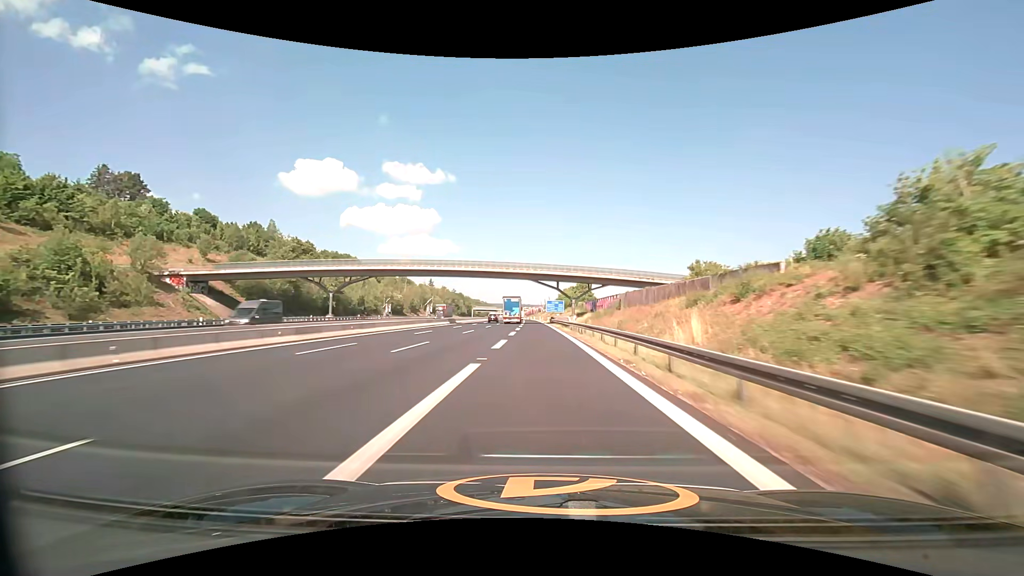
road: motorway_link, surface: asphalt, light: Day
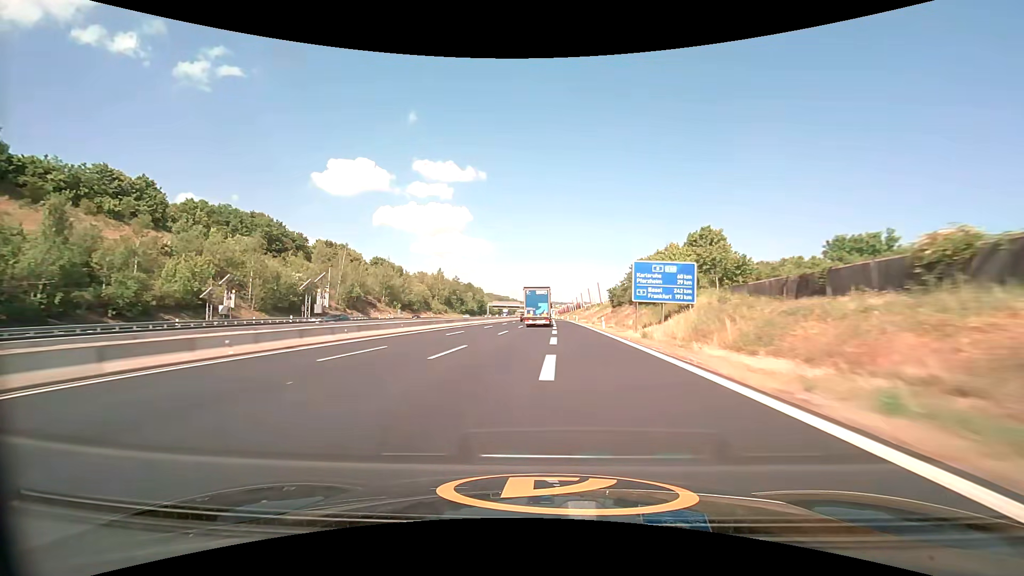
(-2.6, +92.9) m; -3°
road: motorway
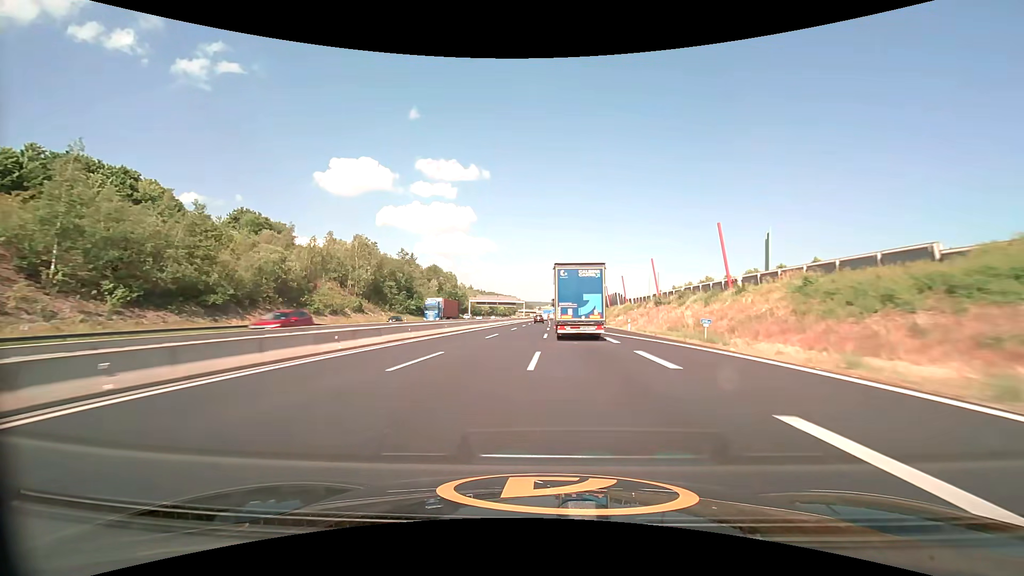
(-1.1, +92.6) m; -1°
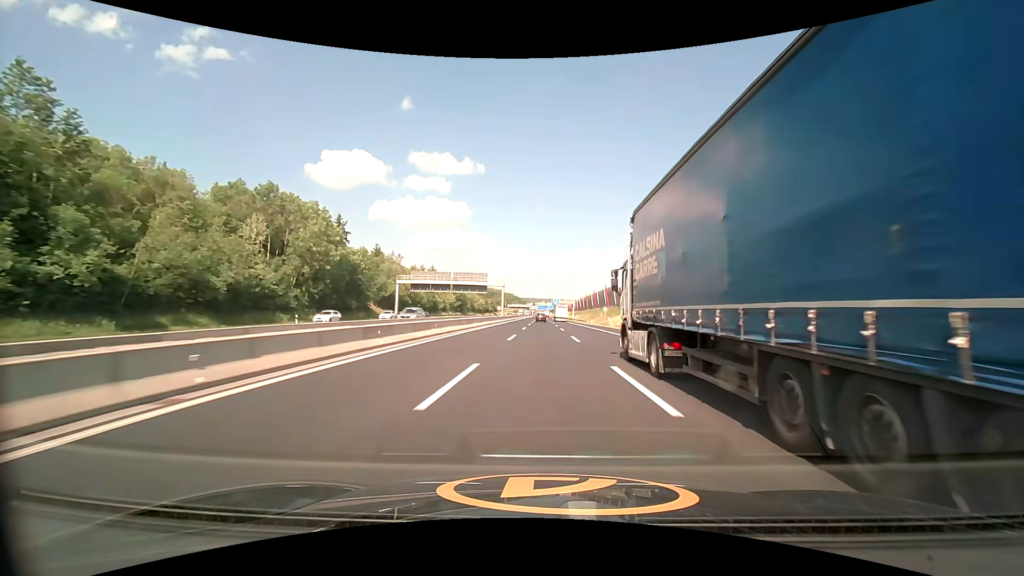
(-0.2, +95.3) m; +1°
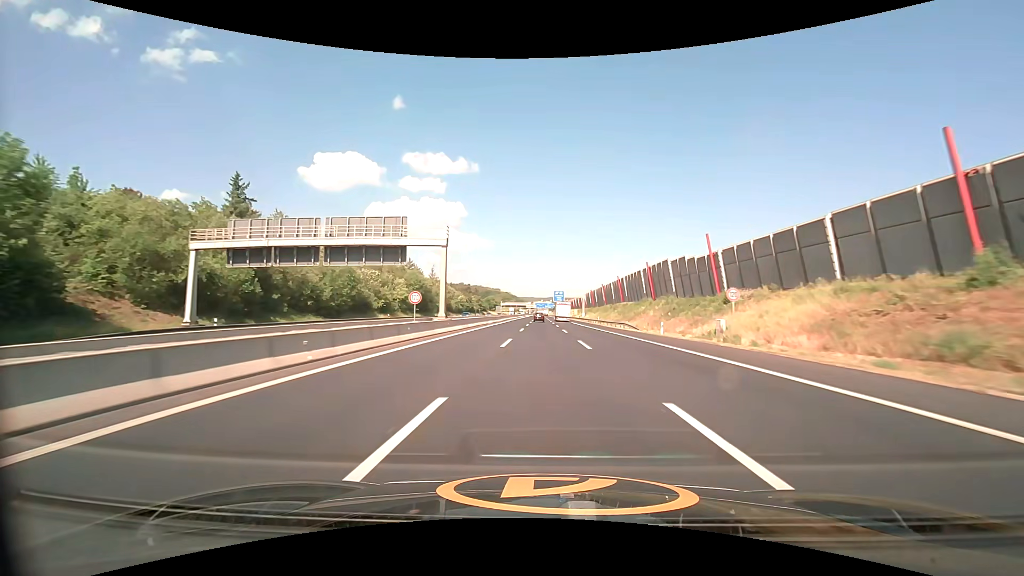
(+0.1, +59.2) m; 0°
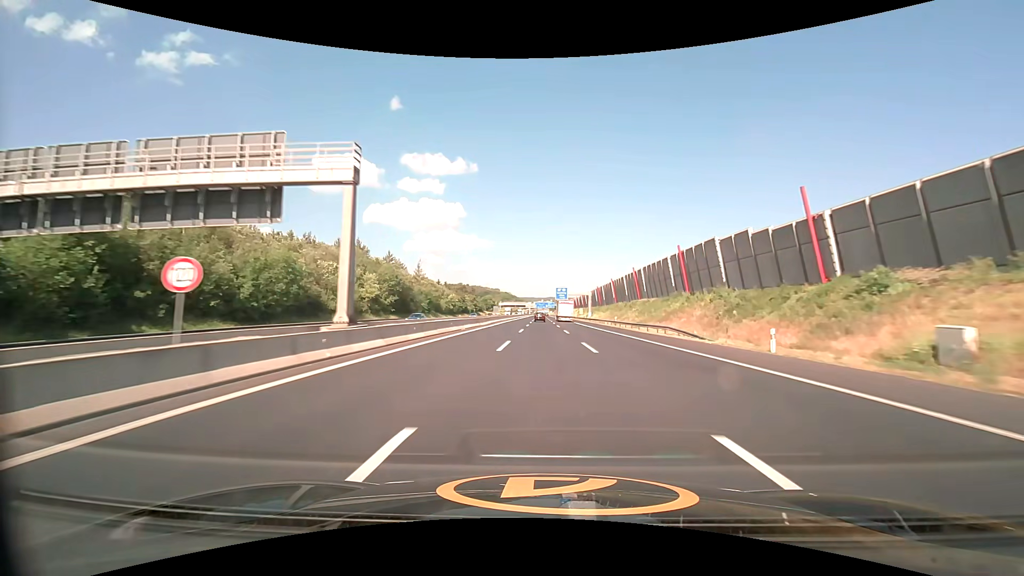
(0.0, +19.9) m; 0°
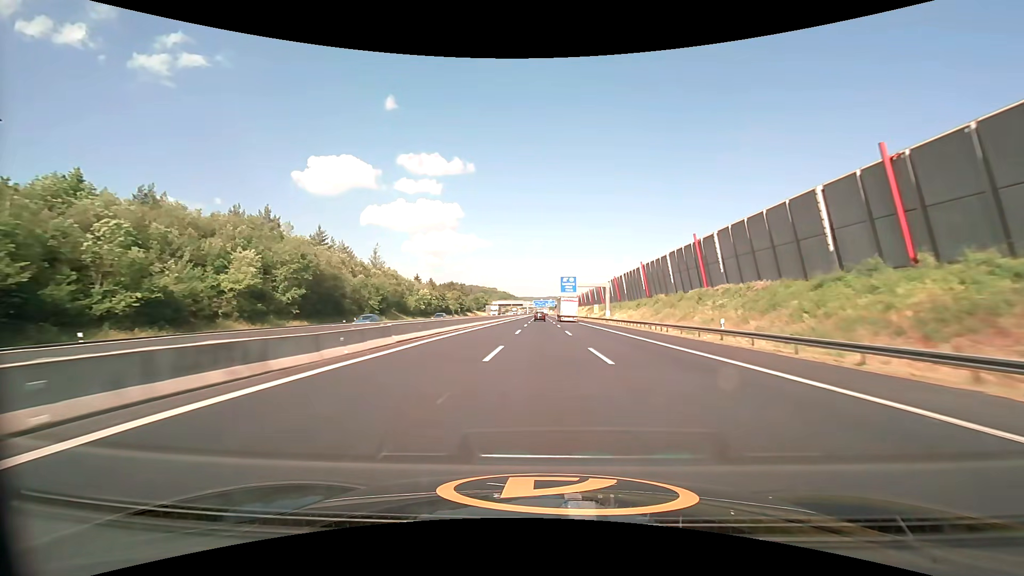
(0.0, +39.9) m; 0°
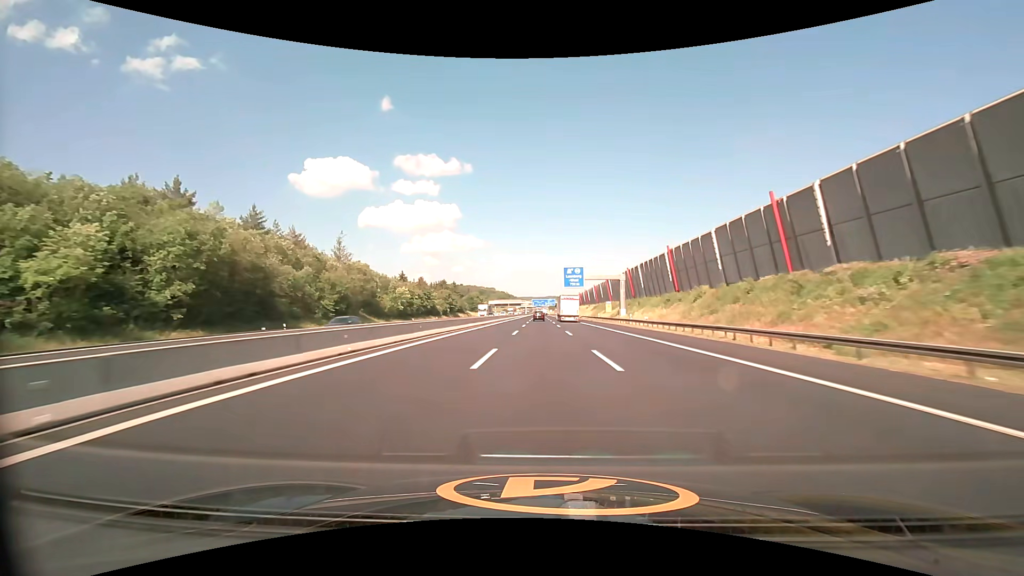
(+0.1, +19.9) m; 0°
(0, +10) (0, +20) (0, +30) (0, +40) (0, +50) (0, +60) (0, +70) (0, +80) (0, +90) (0, +100) m
